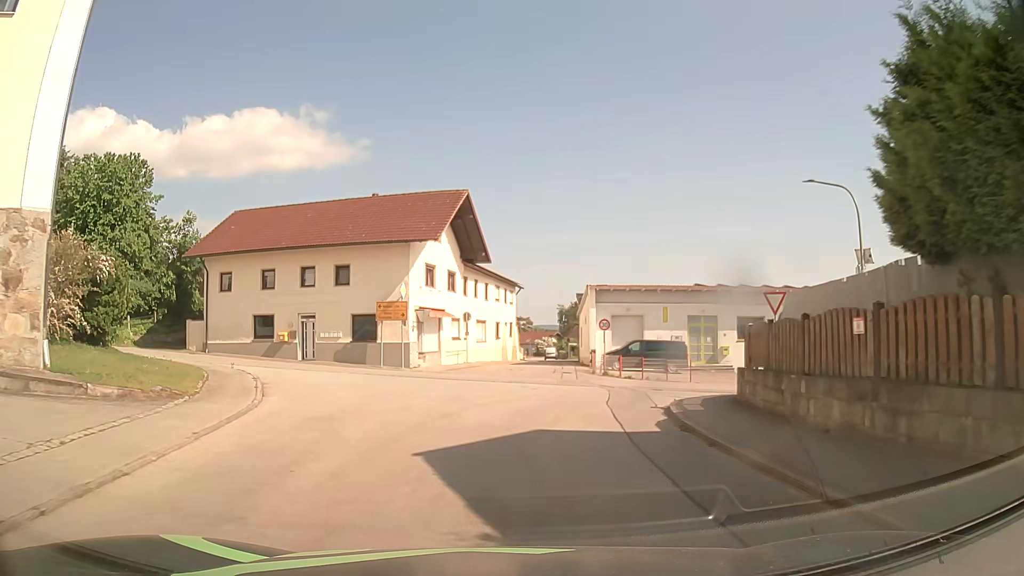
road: tertiary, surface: asphalt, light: Day
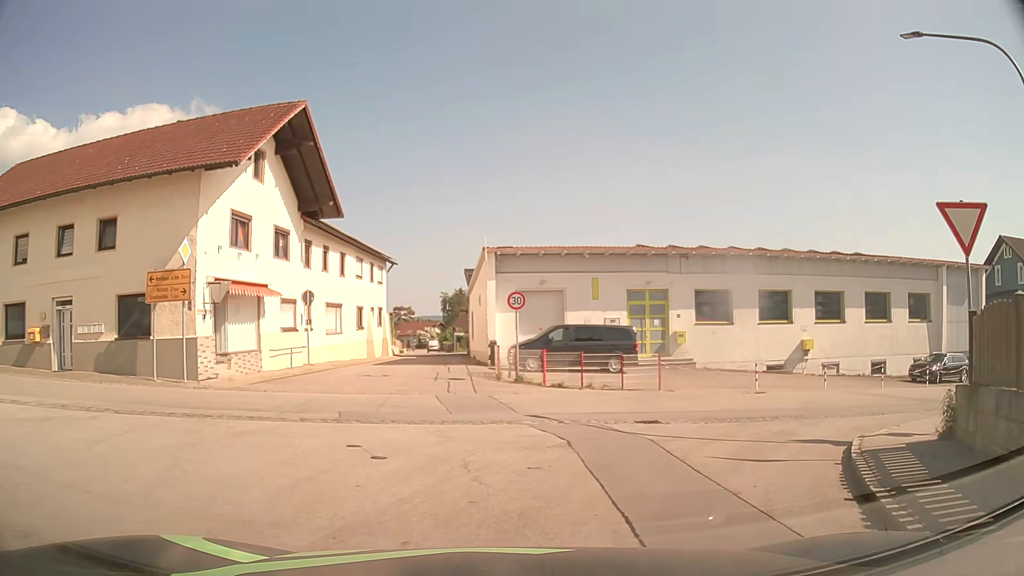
(+0.5, +13.1) m; +9°
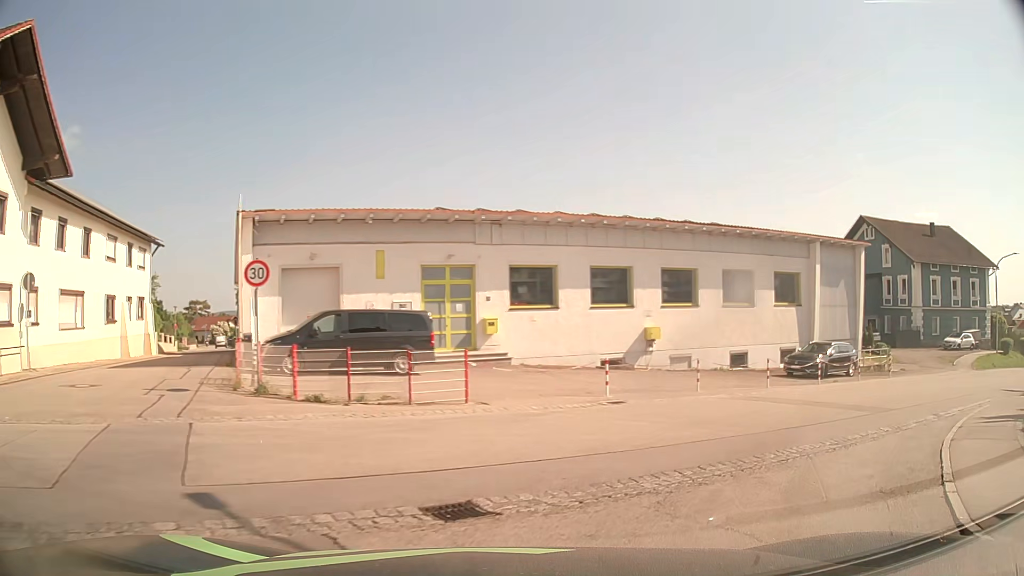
(+0.9, +6.9) m; +16°
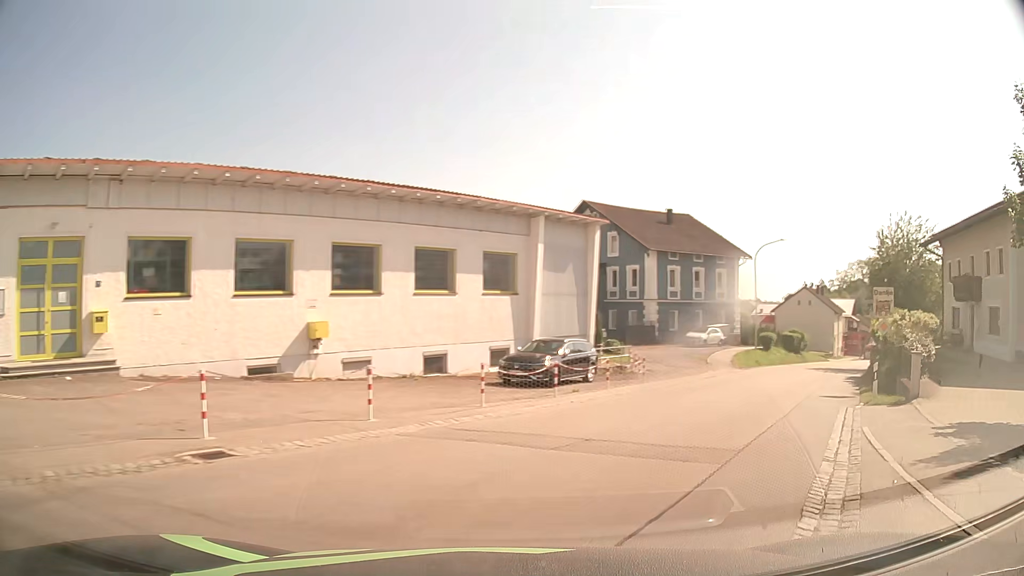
(+1.6, +7.3) m; +27°
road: secondary
